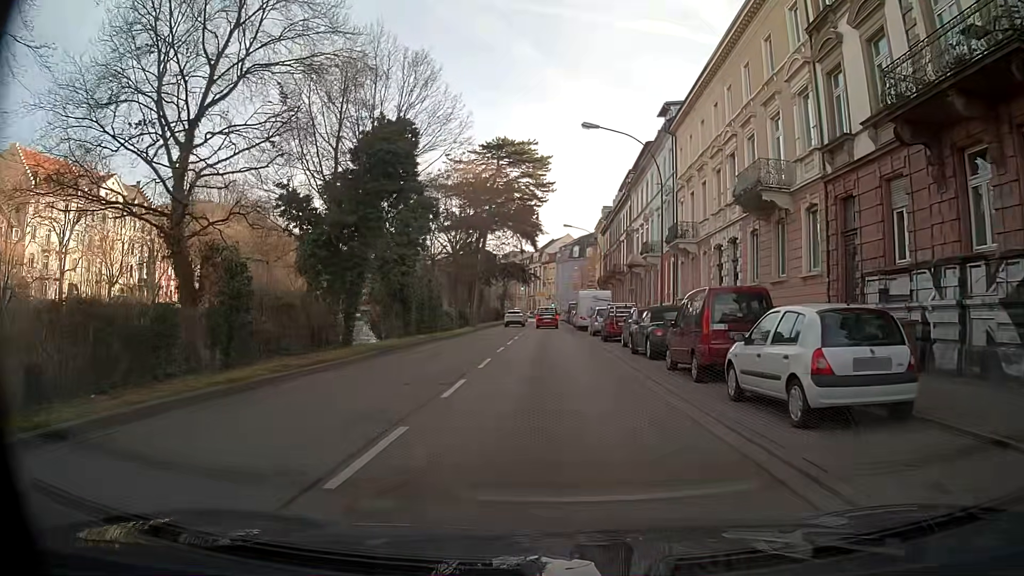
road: primary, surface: asphalt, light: Day
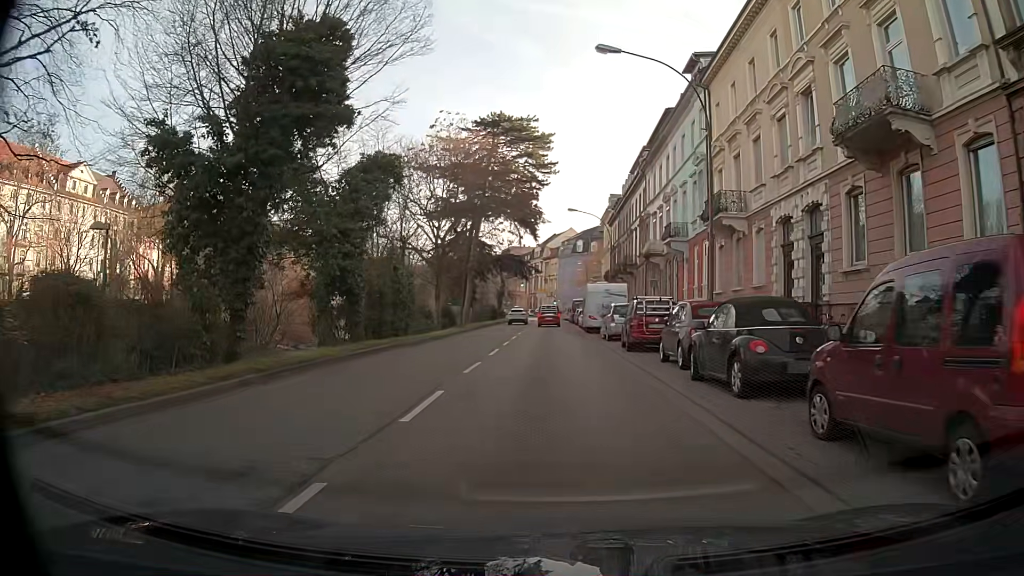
(0.0, +9.0) m; 0°
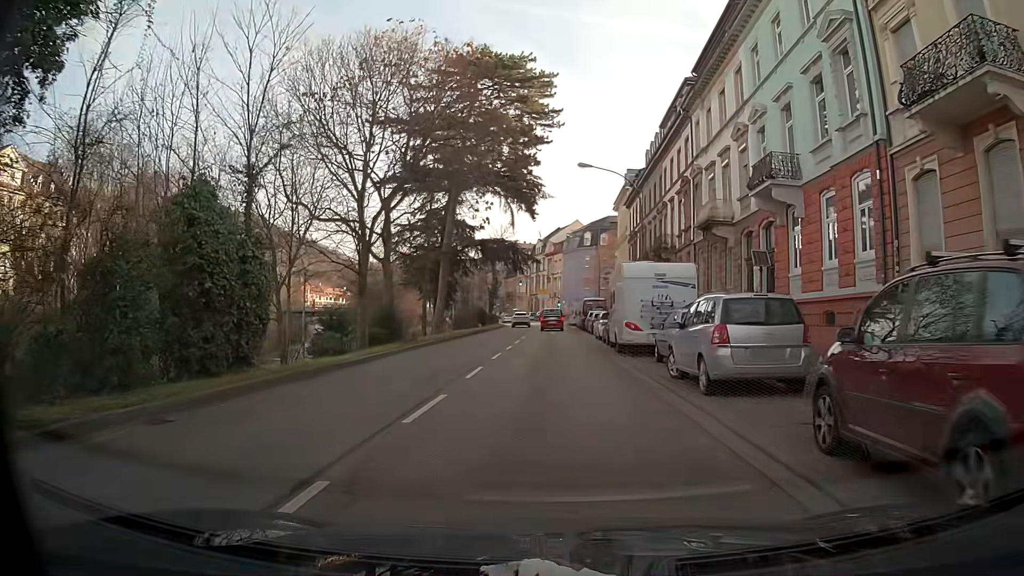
(+0.4, +17.9) m; 0°
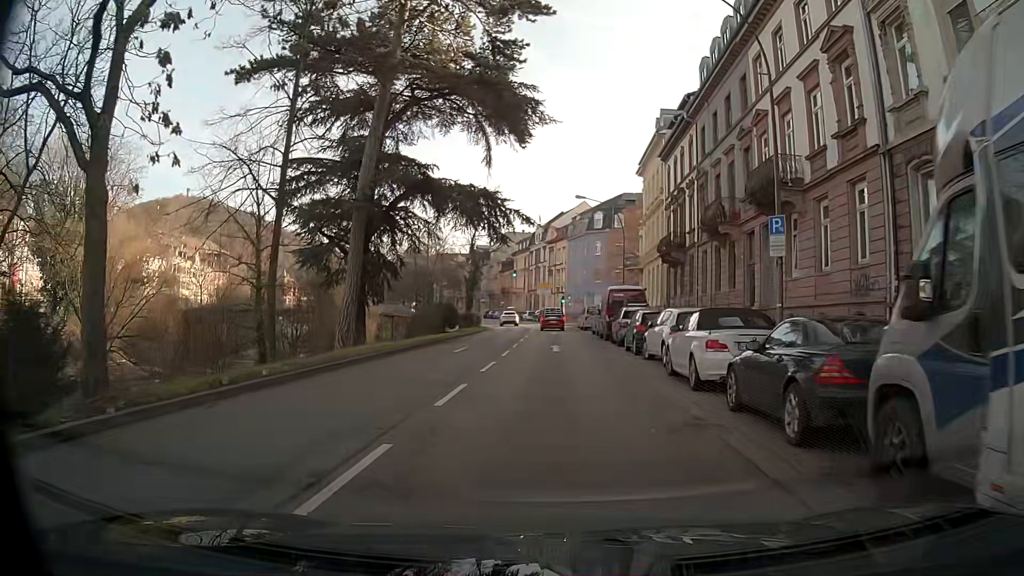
(-0.1, +22.3) m; -1°
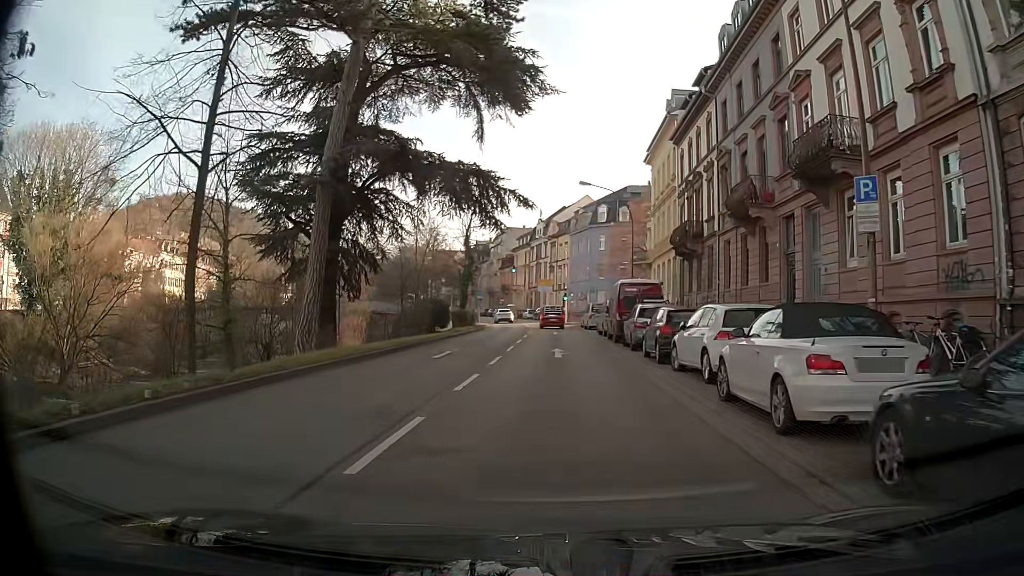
(0.0, +4.5) m; 0°
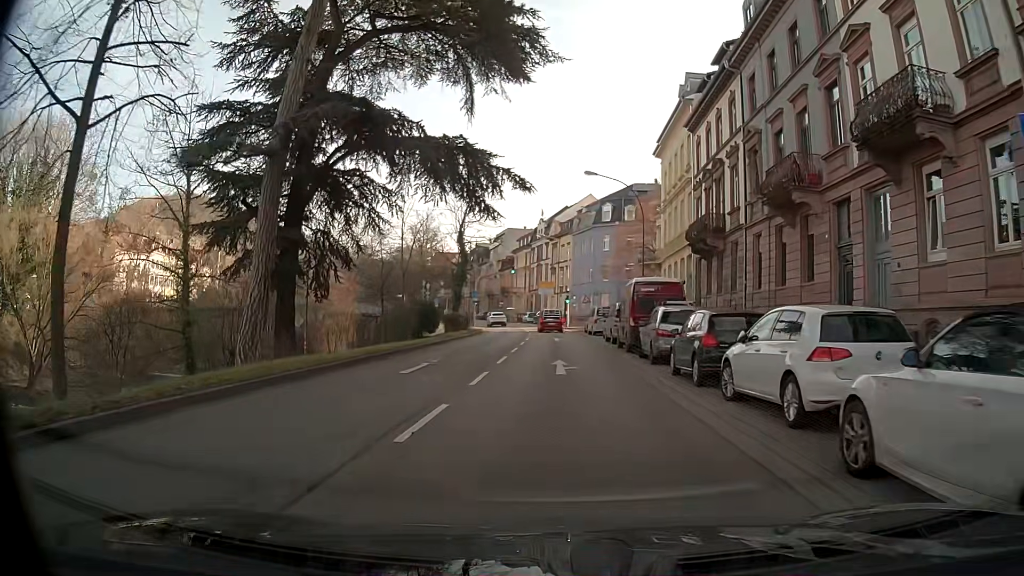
(0.0, +4.5) m; 0°
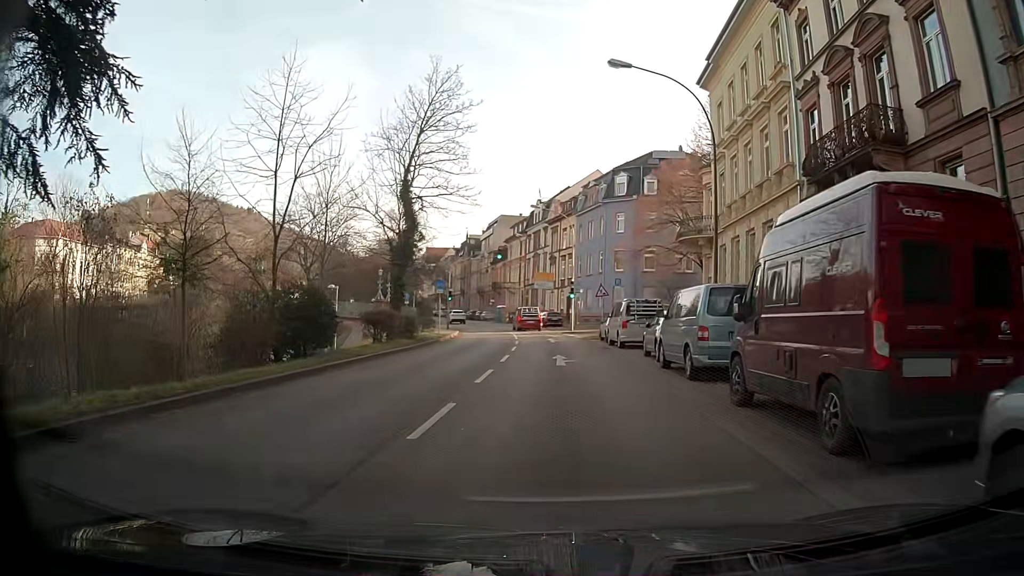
(0.0, +17.9) m; -1°
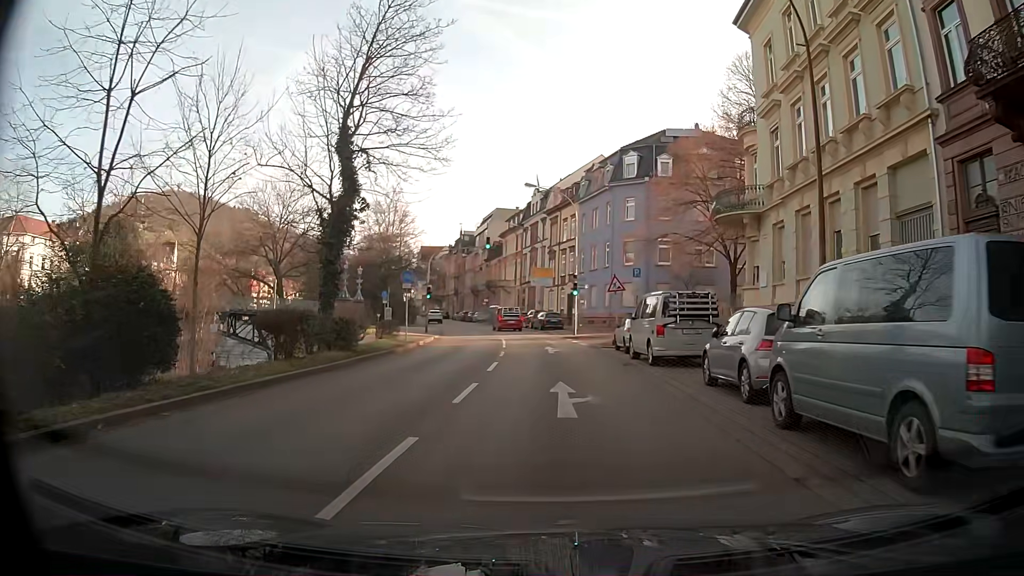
(0.0, +9.0) m; 0°
(0, +10) (0, +20) (0, +30) (-1, +40) (-2, +50) (-4, +60) (-7, +69) (-9, +79) (-12, +89) (-14, +98) m
